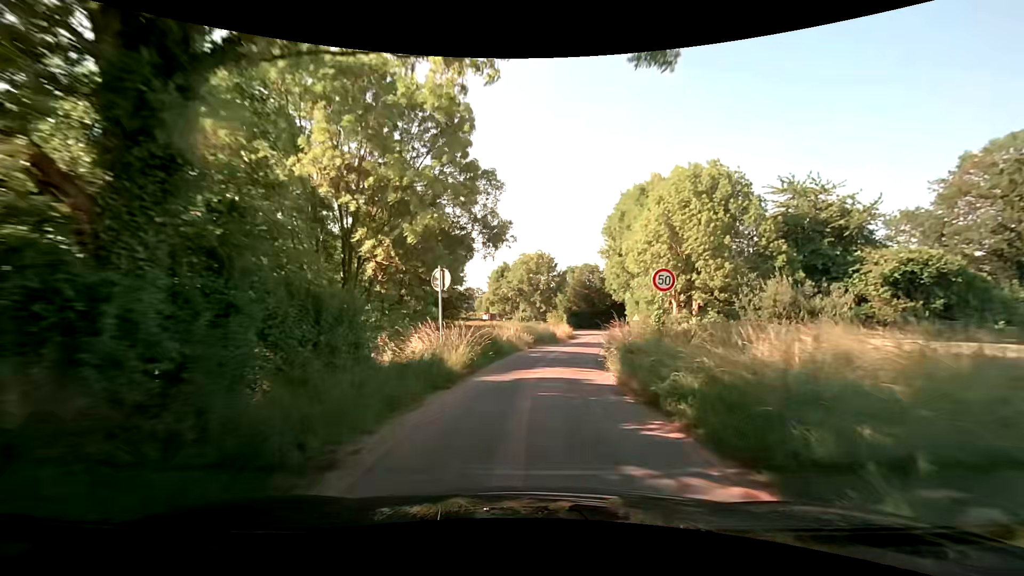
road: unclassified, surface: asphalt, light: Day
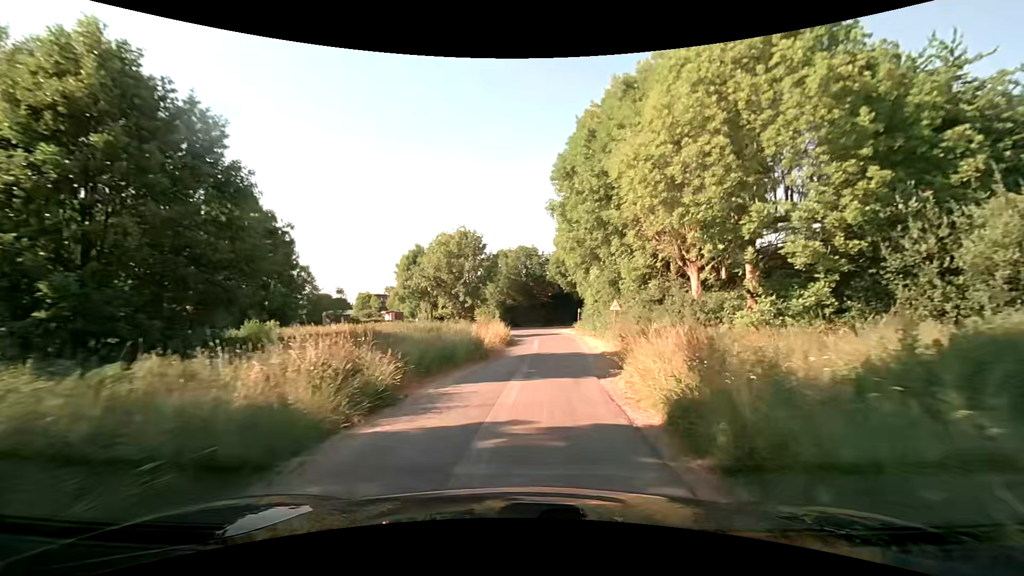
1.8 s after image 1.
(+1.3, +19.6) m; +8°
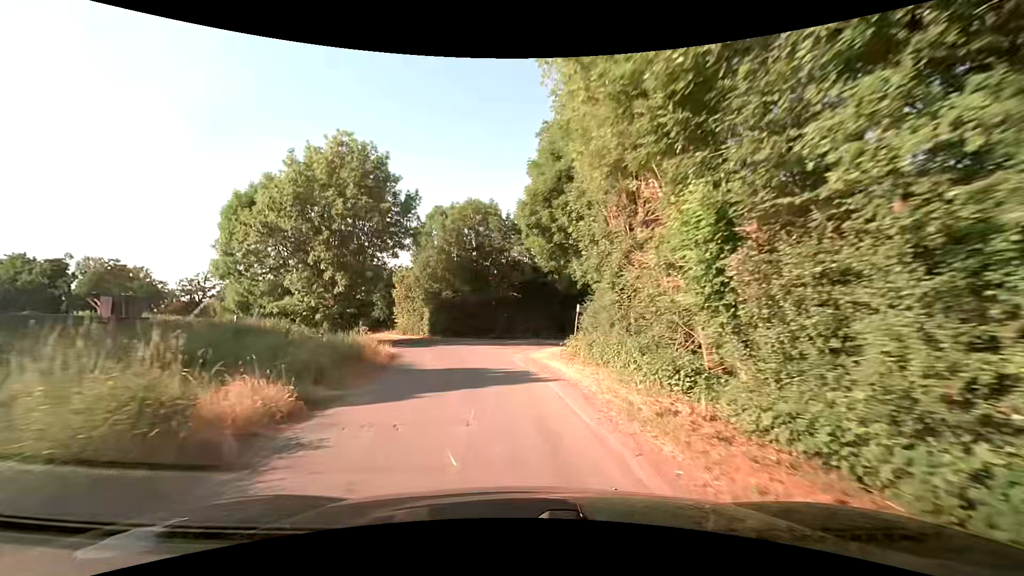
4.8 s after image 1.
(+1.7, +32.0) m; +4°
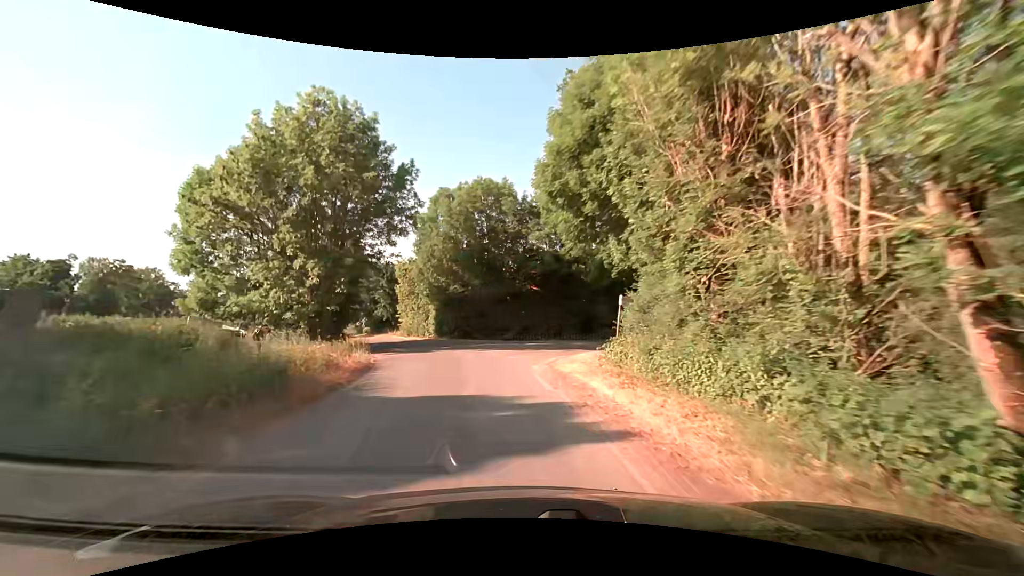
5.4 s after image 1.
(-0.2, +6.3) m; -3°
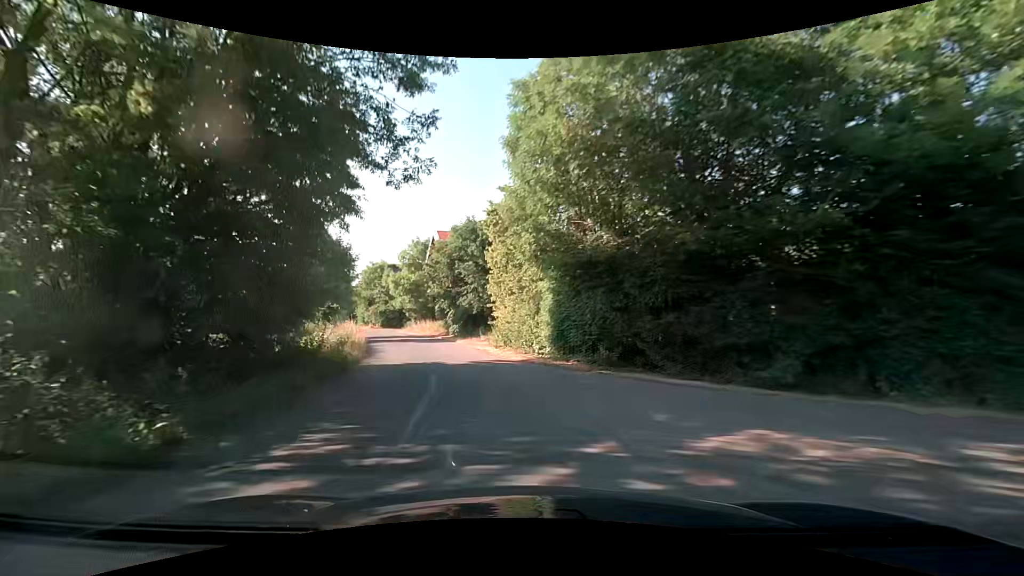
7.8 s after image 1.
(-2.8, +23.3) m; -17°
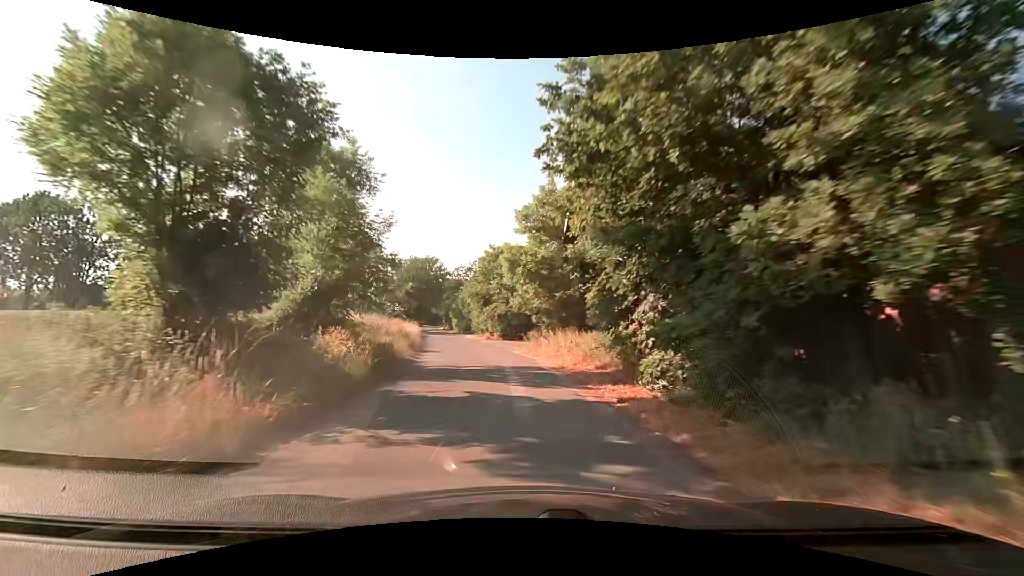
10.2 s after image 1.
(-3.9, +24.3) m; -16°
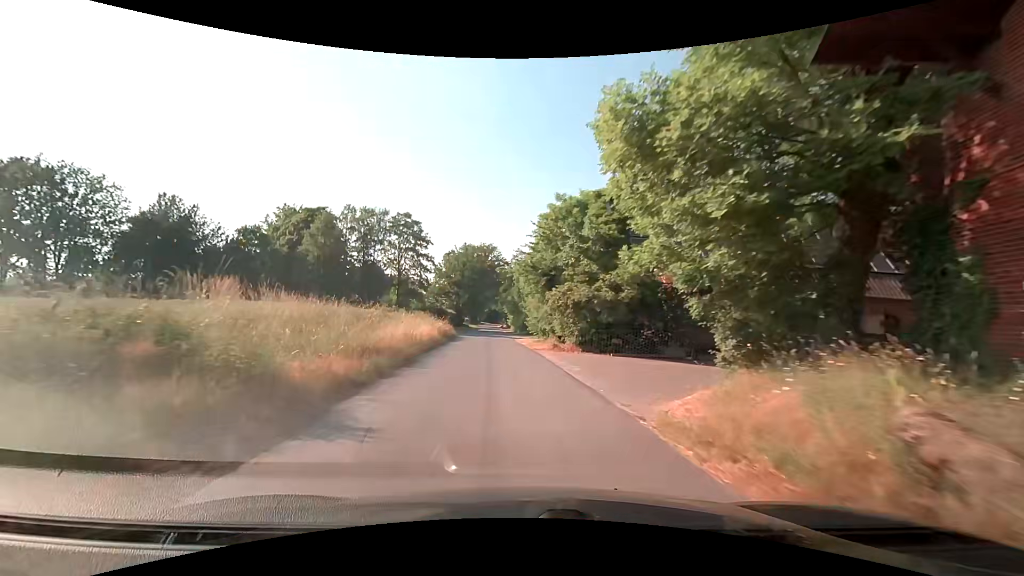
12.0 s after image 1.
(-1.5, +20.1) m; -8°
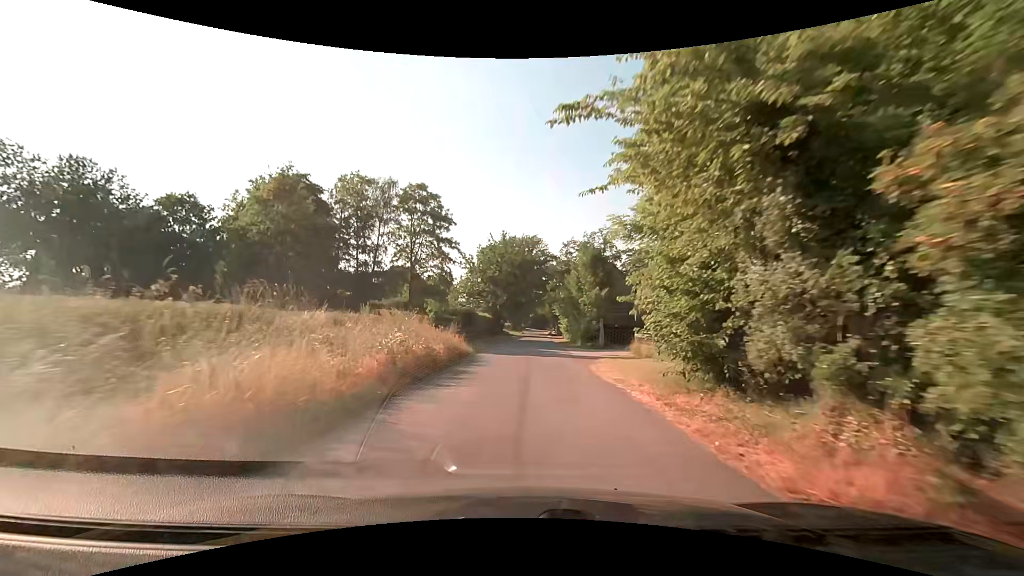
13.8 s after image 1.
(-1.0, +20.4) m; -5°
